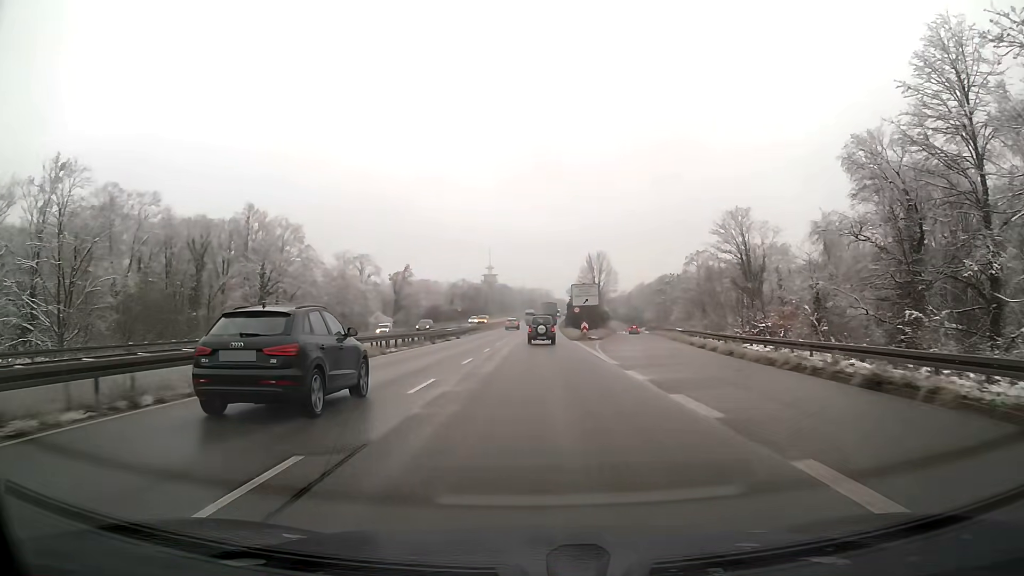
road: trunk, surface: asphalt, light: Day
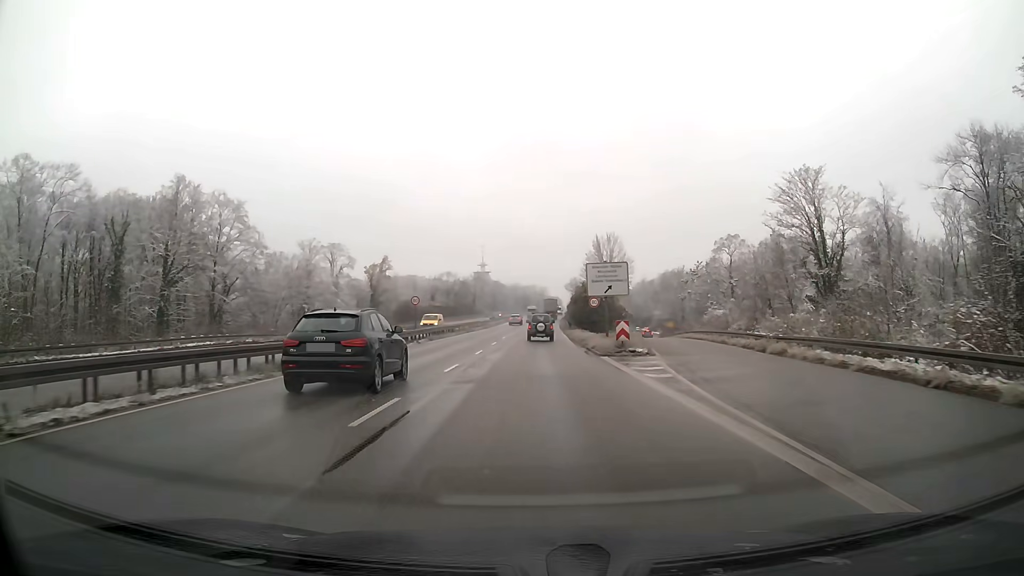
(+0.1, +22.3) m; +1°
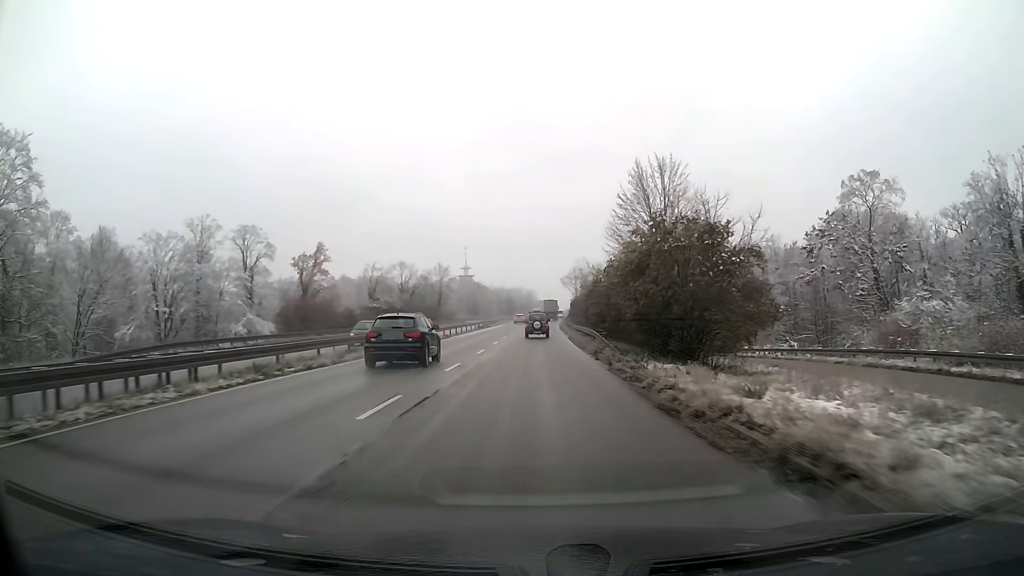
(+0.4, +44.8) m; +1°
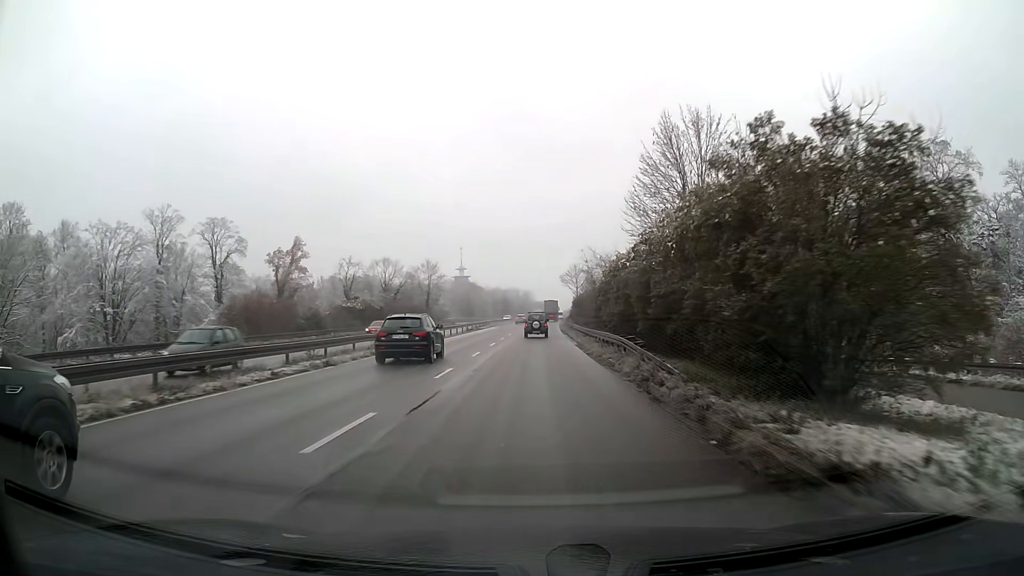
(0.0, +11.3) m; 0°
